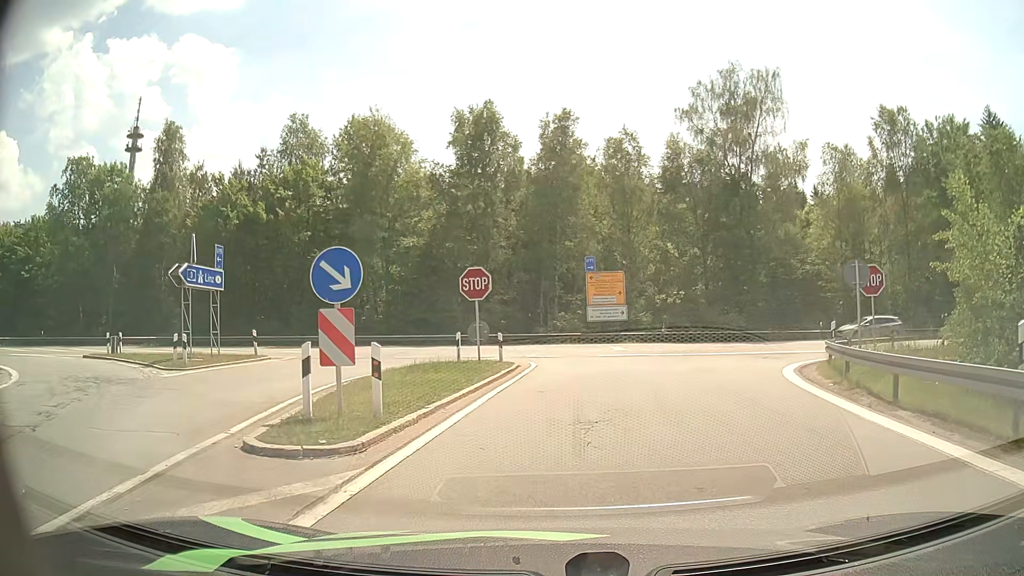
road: motorway_link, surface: asphalt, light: Day
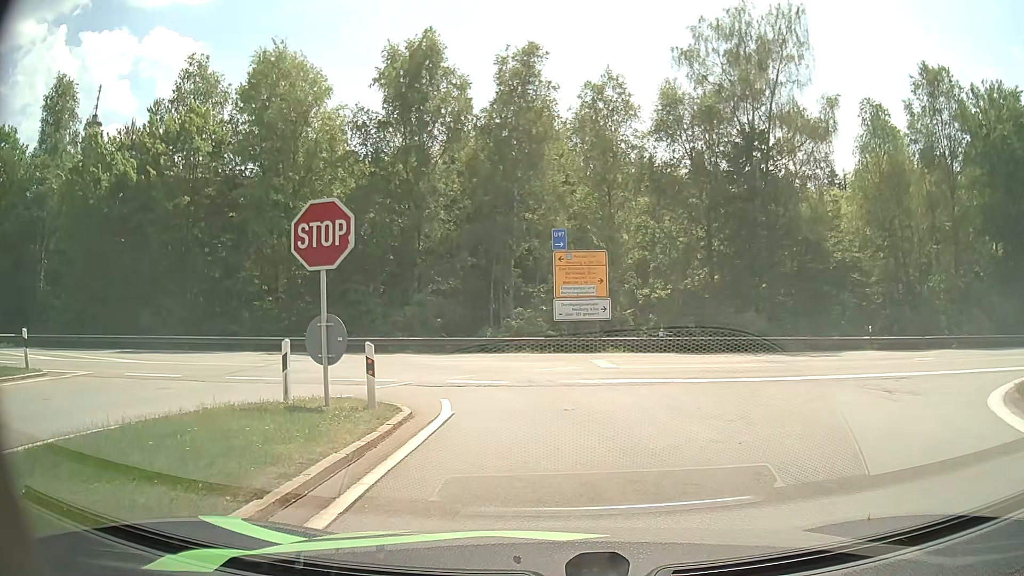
(+0.3, +11.7) m; +3°
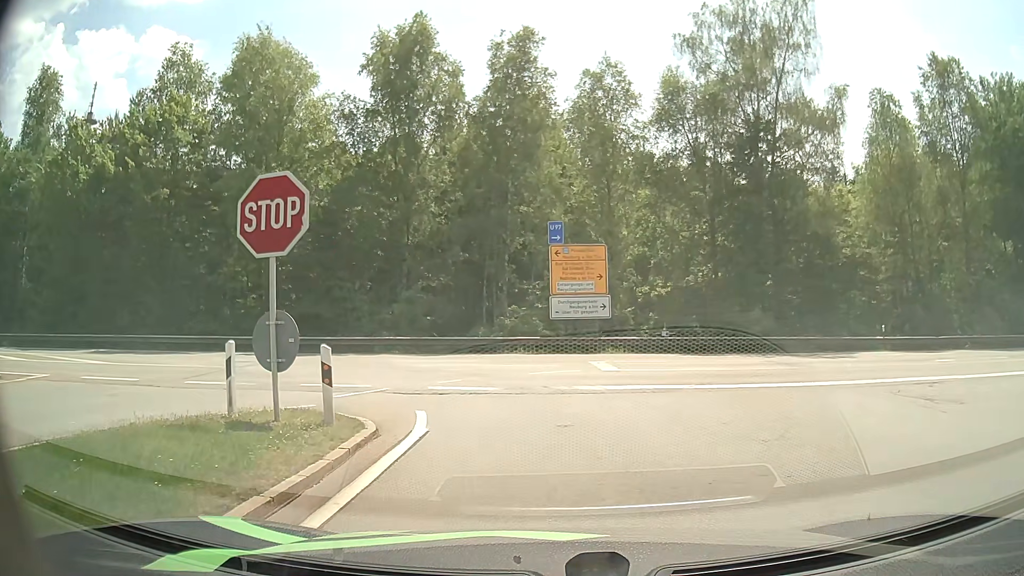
(0.0, +1.7) m; 0°
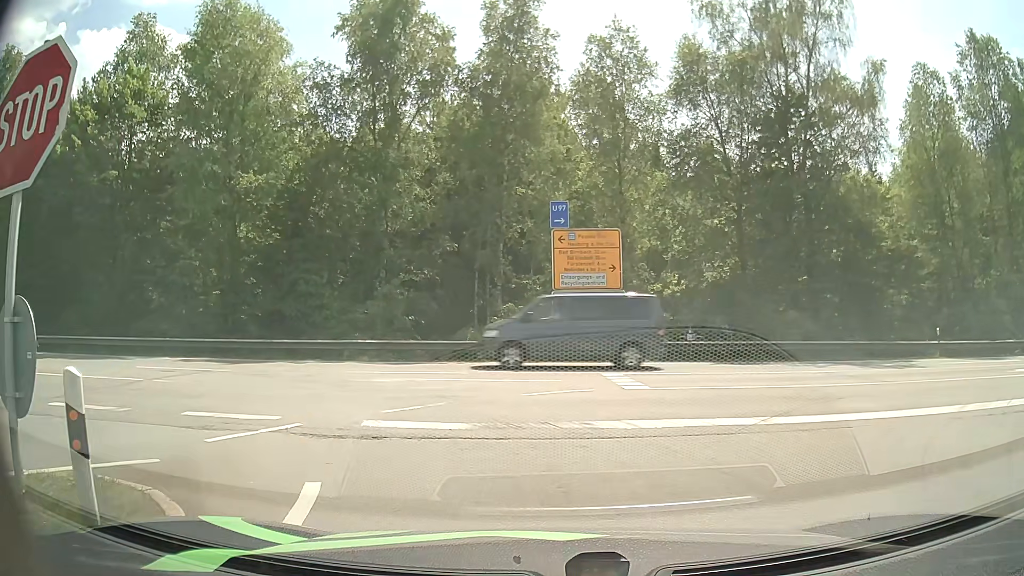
(0.0, +4.6) m; -2°
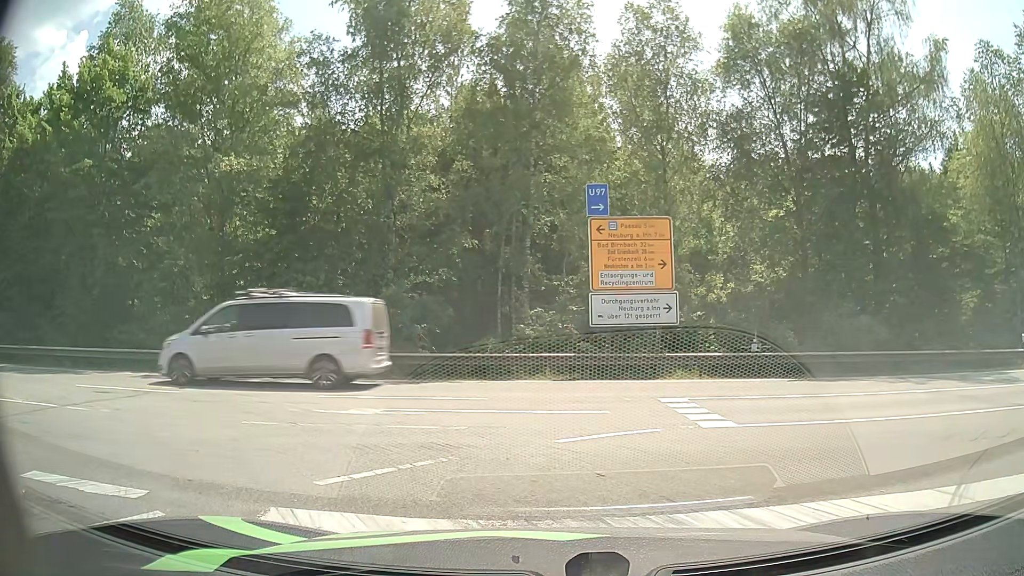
(+0.1, +3.8) m; 0°
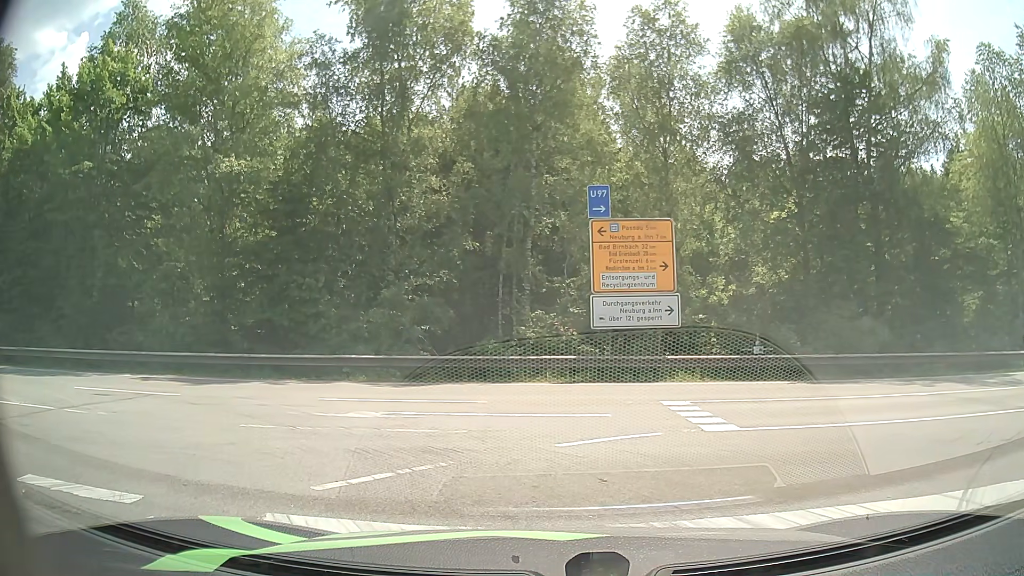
(0.0, +0.1) m; 0°
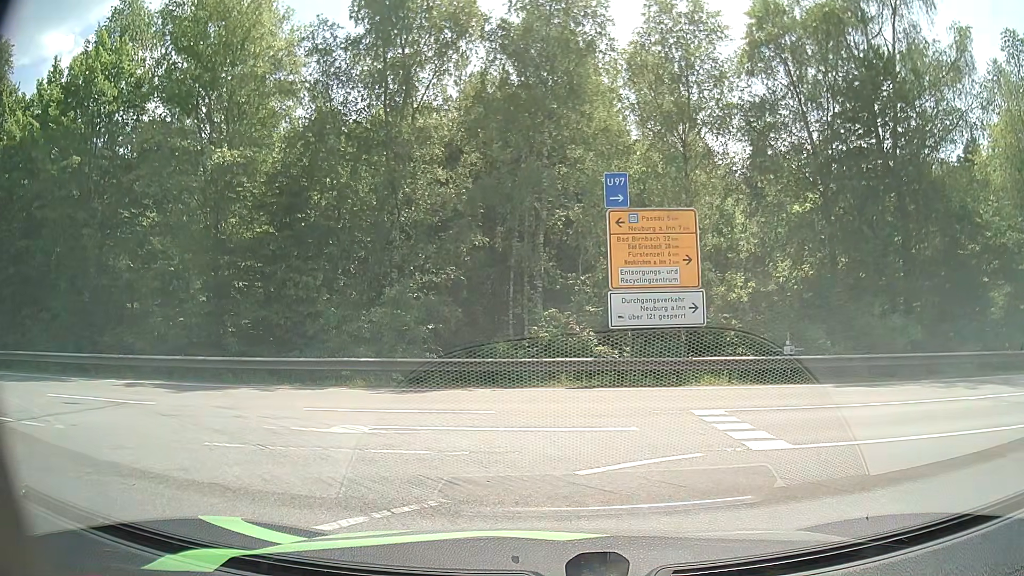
(0.0, +1.4) m; 0°
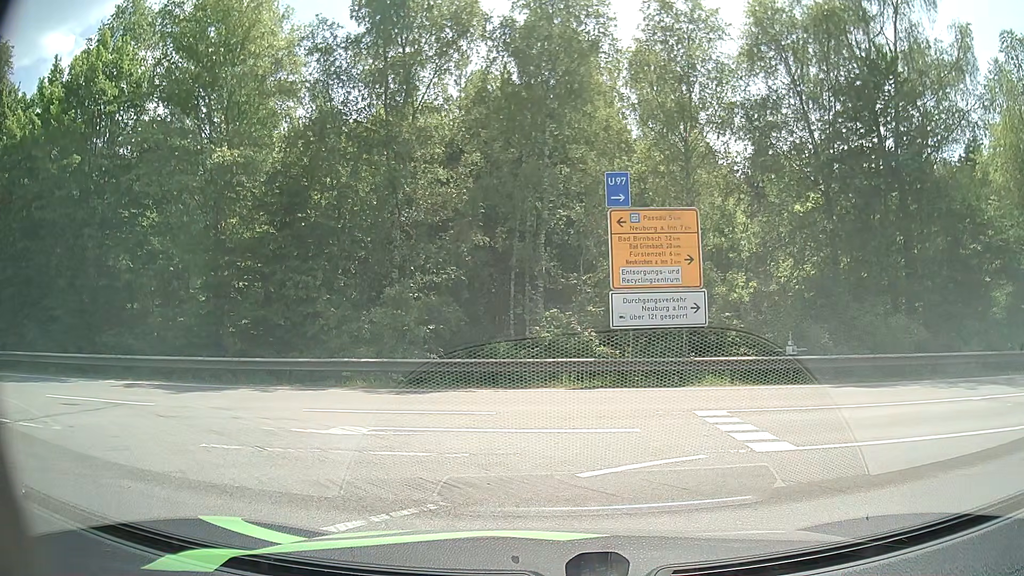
(0.0, +0.2) m; 0°
(-4, +9) (-13, +13) (-23, +13) (-33, +12) (-43, +12) (-53, +11) (-63, +11) (-73, +10) (-82, +10) (-92, +9) m
